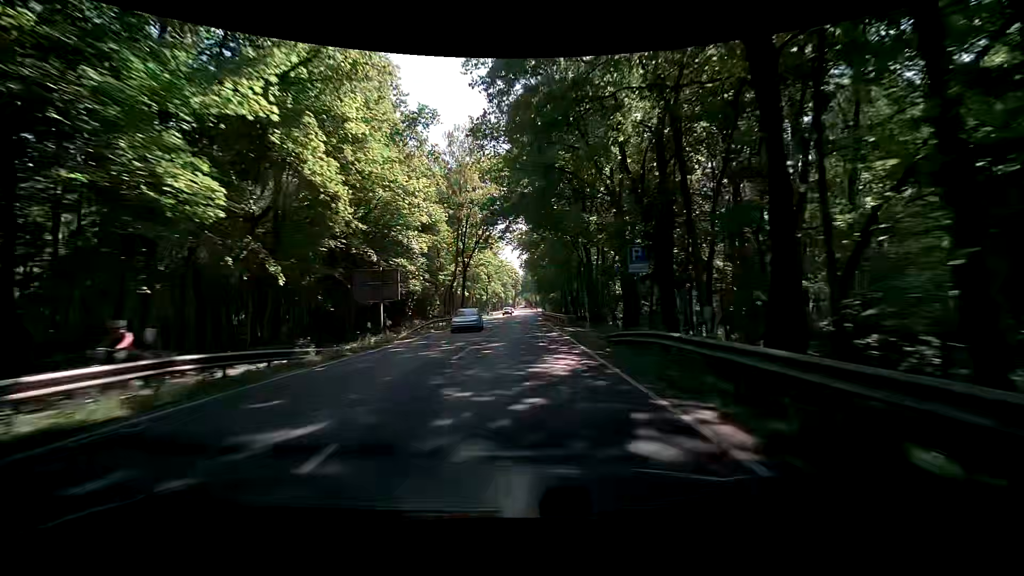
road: primary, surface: asphalt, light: Day
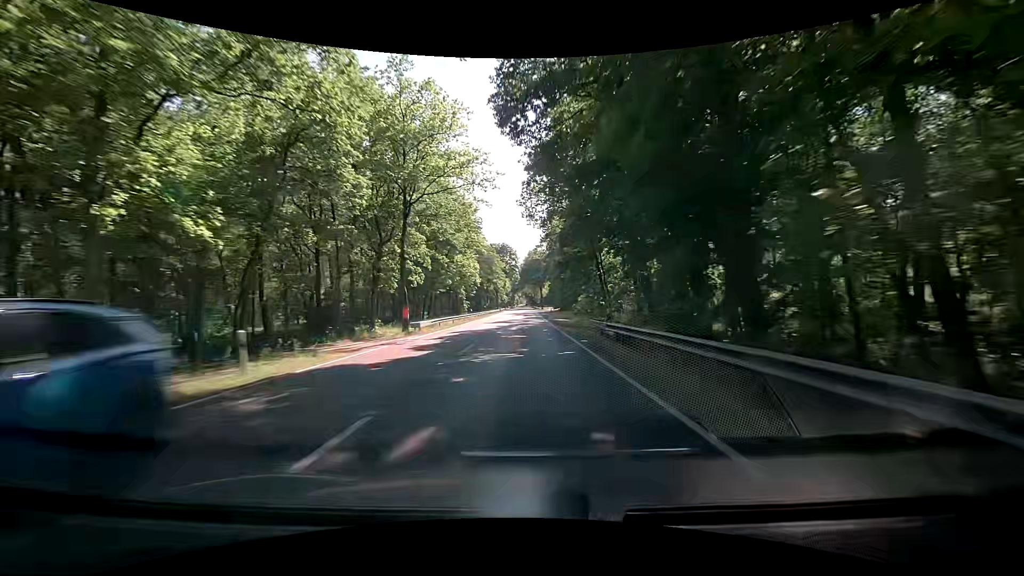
(+0.6, +72.6) m; +1°
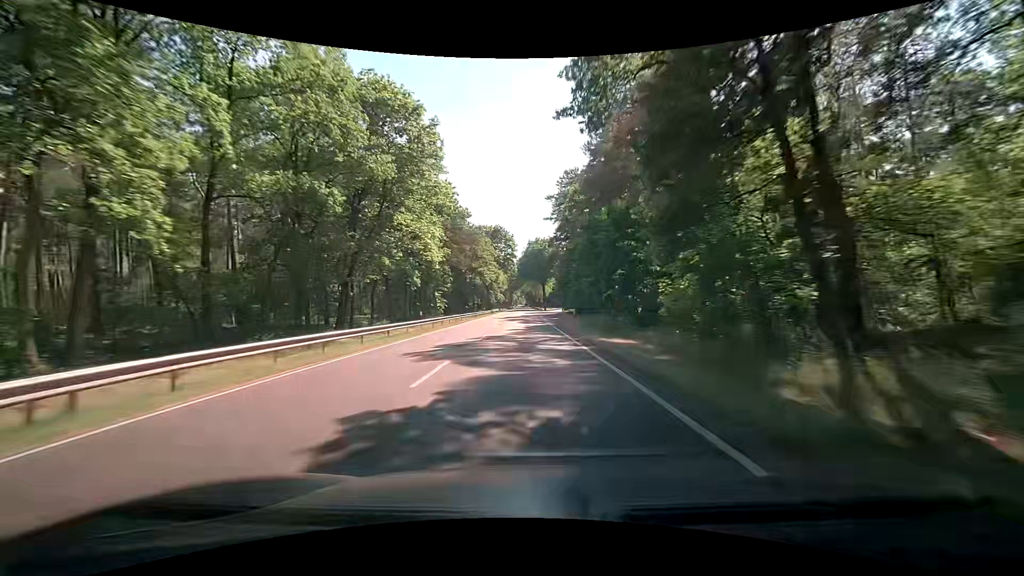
(0.0, +30.3) m; 0°
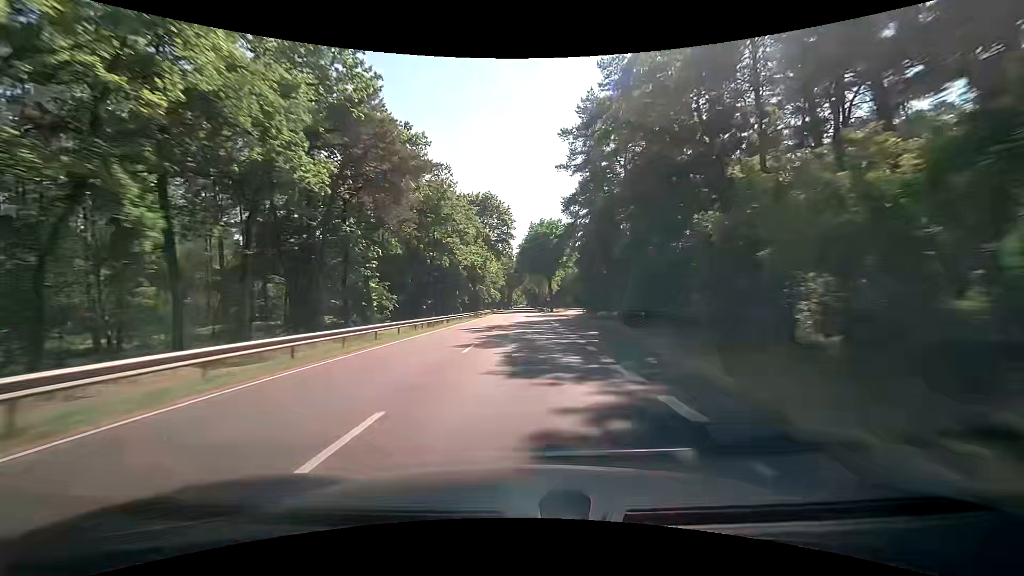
(0.0, +30.7) m; 0°
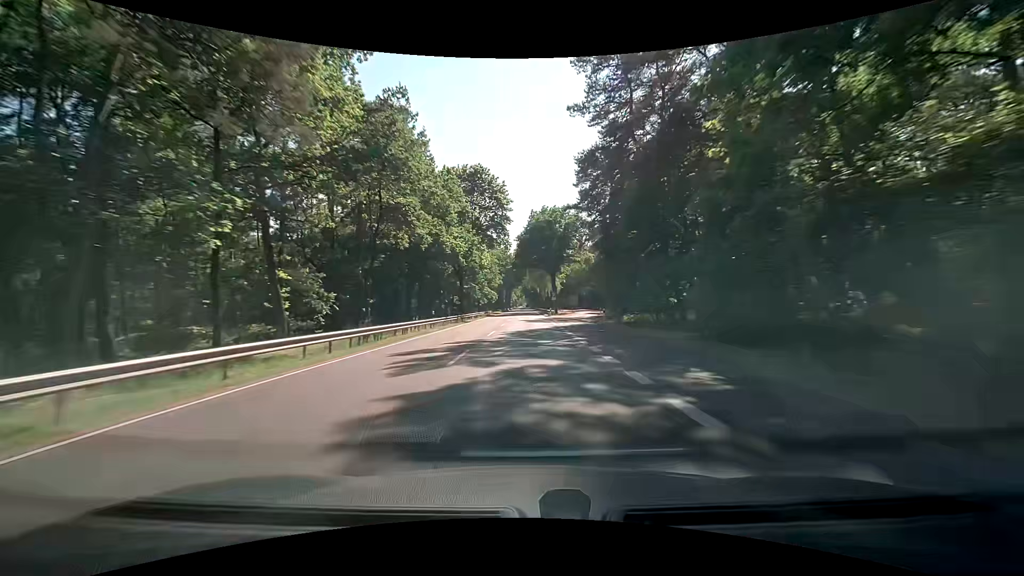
(0.0, +15.4) m; 0°
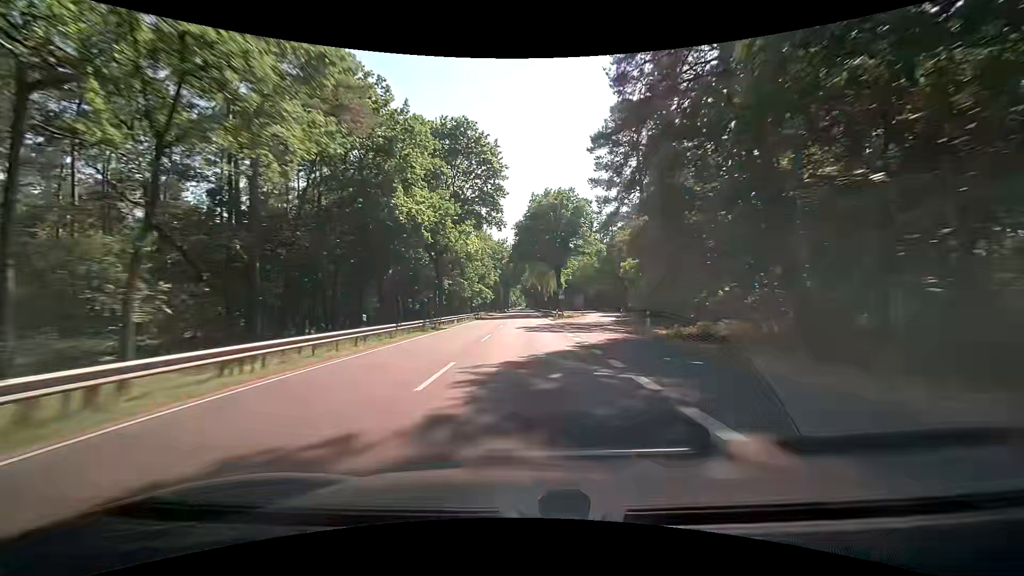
(0.0, +15.5) m; 0°
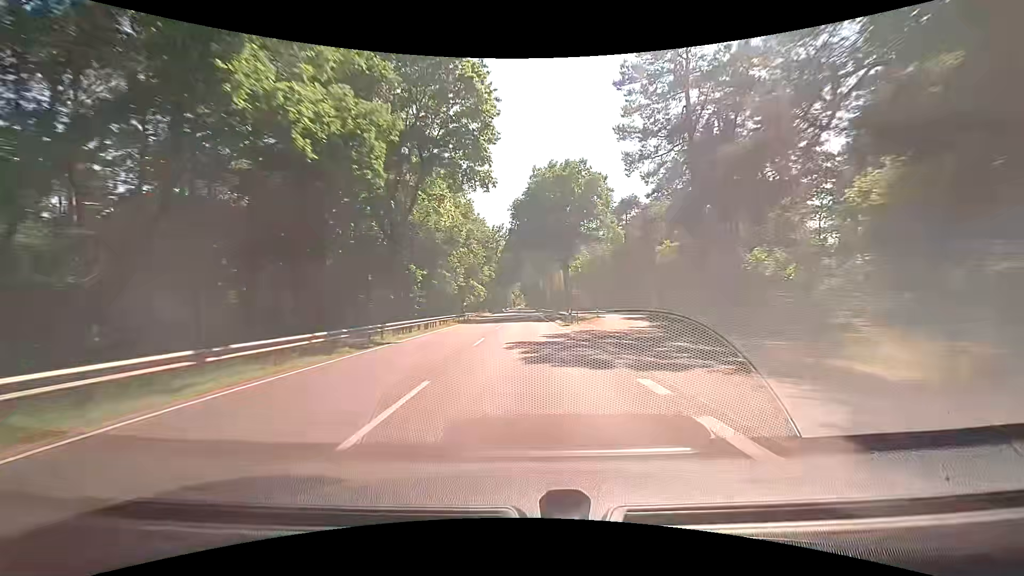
(0.0, +15.5) m; 0°
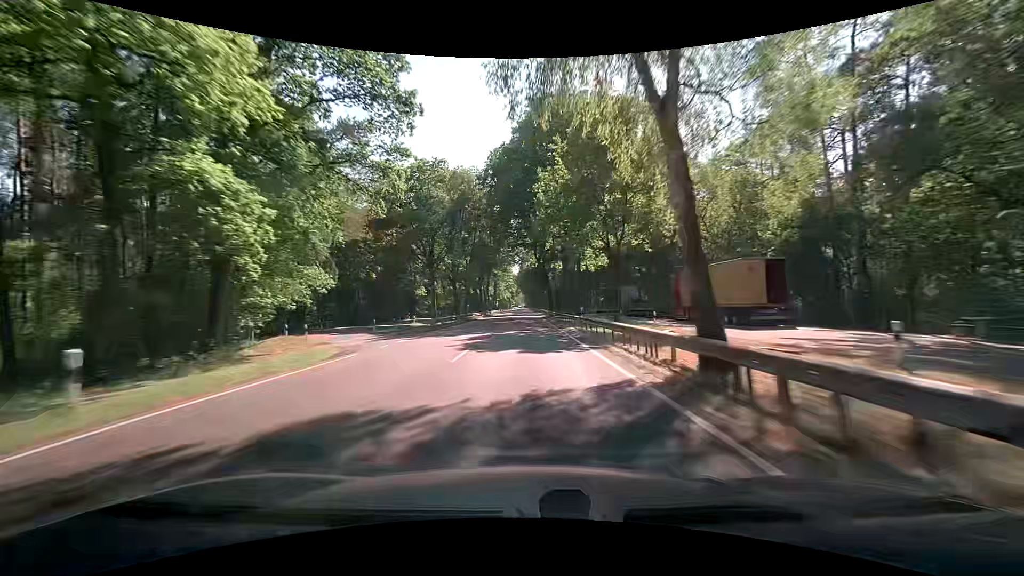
(+0.1, +78.2) m; 0°
(0, +10) (0, +20) (0, +30) (0, +40) (0, +50) (0, +60) (+1, +70) (+1, +80) (+1, +90) (+1, +100) m
